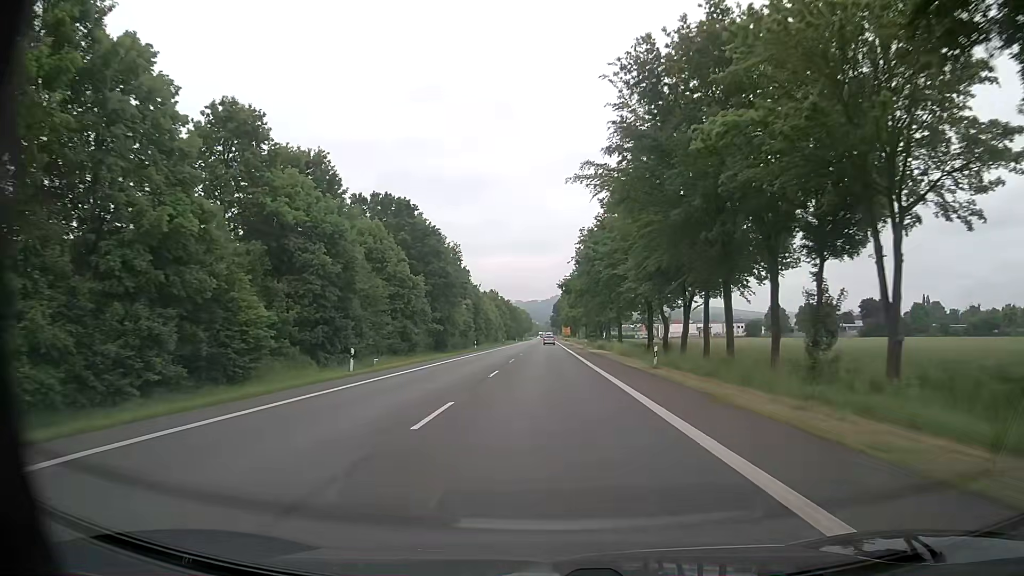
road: primary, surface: asphalt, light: Day
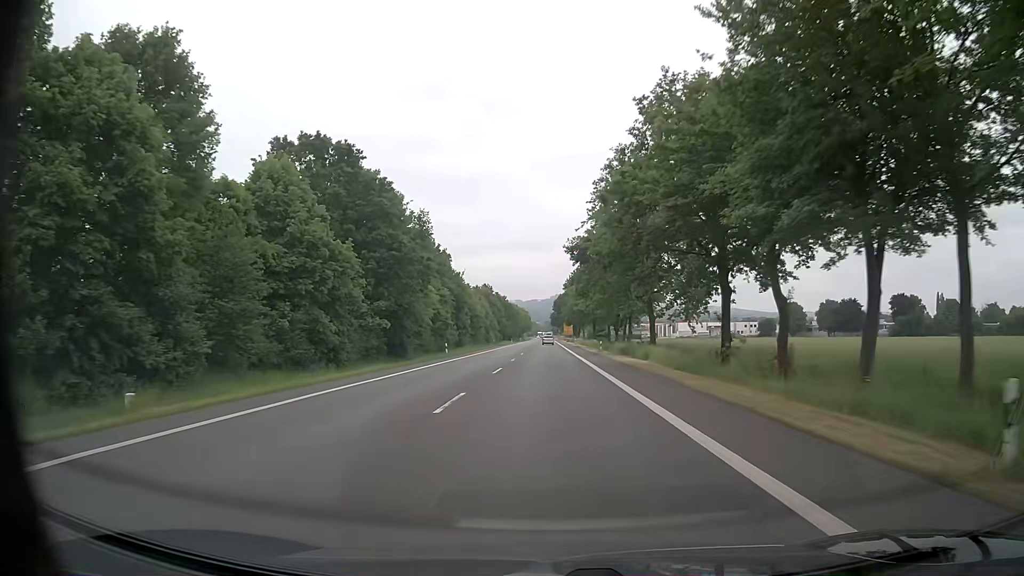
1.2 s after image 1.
(-0.1, +22.6) m; 0°
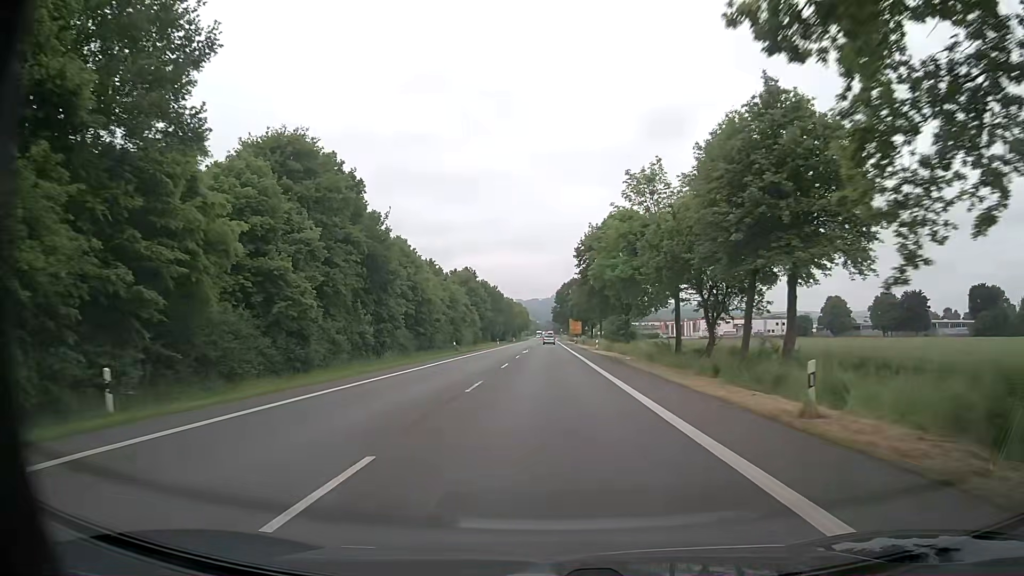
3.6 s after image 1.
(0.0, +45.1) m; 0°
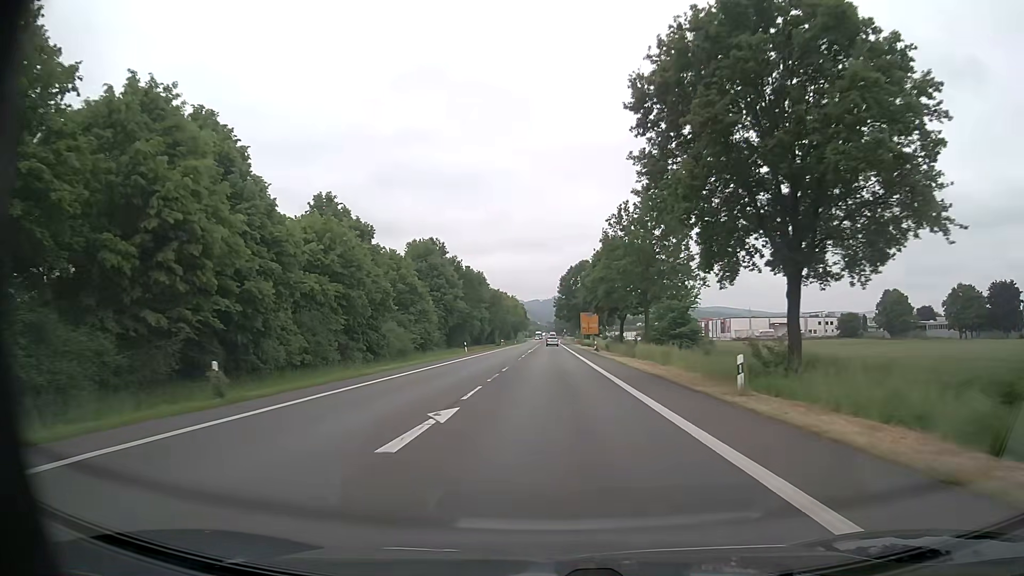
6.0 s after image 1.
(-0.1, +45.1) m; 0°
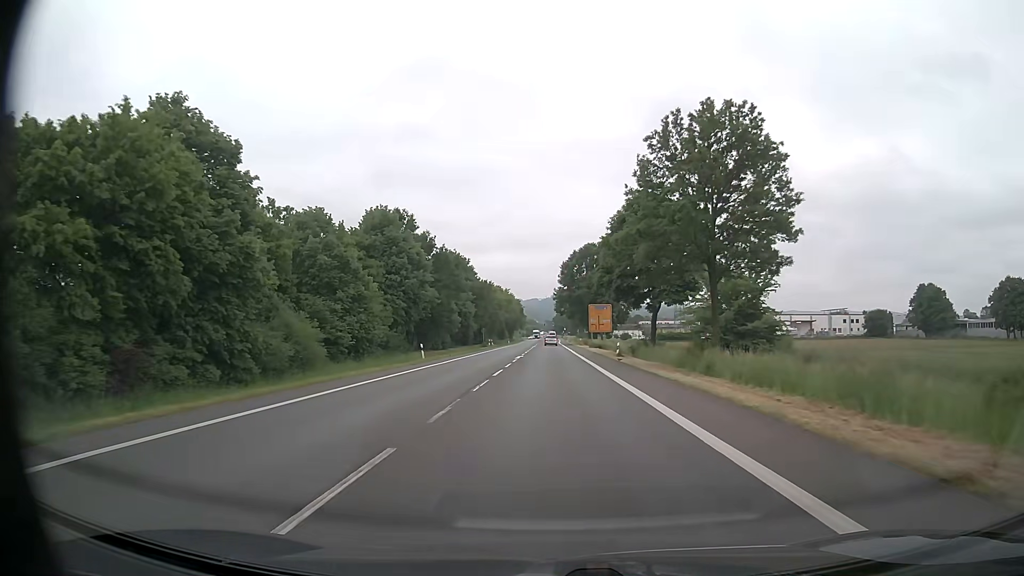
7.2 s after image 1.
(0.0, +22.6) m; 0°
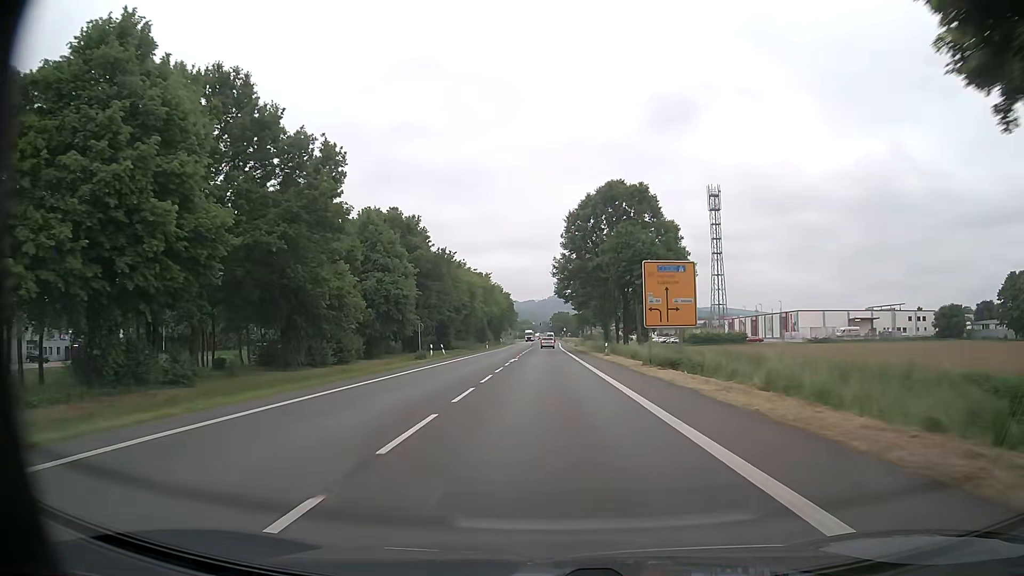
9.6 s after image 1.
(+0.2, +45.1) m; 0°
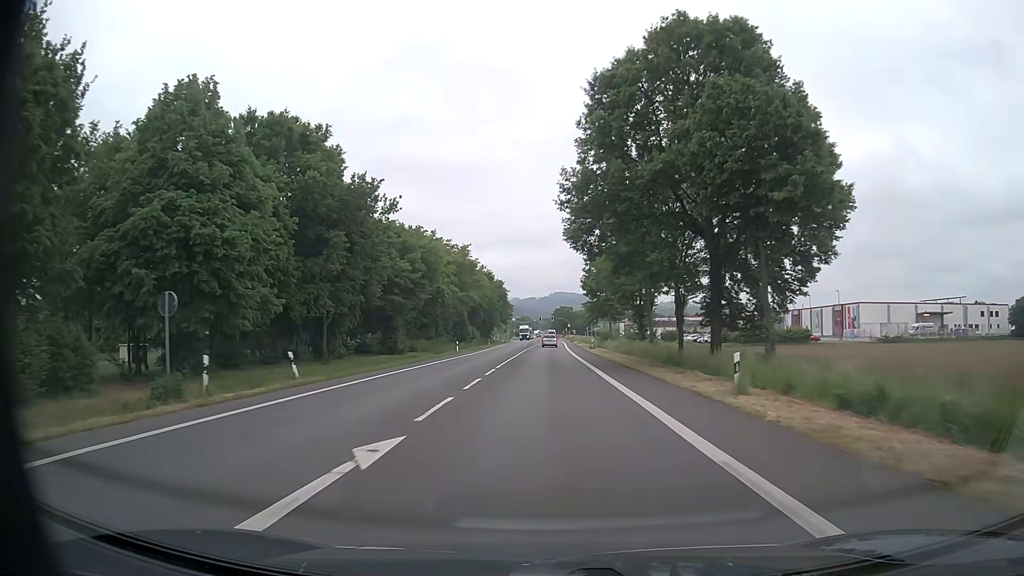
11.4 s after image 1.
(0.0, +33.8) m; 0°
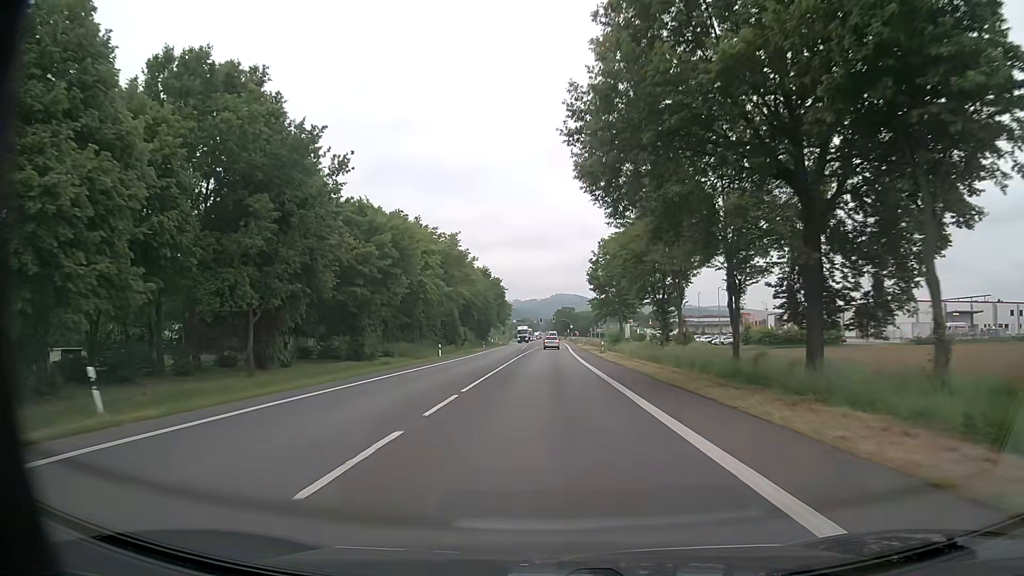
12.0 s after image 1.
(0.0, +11.3) m; 0°
(0, +10) (0, +20) (0, +30) (0, +40) (0, +50) (0, +60) (0, +70) (+1, +80) (+1, +90) (+1, +100) m
